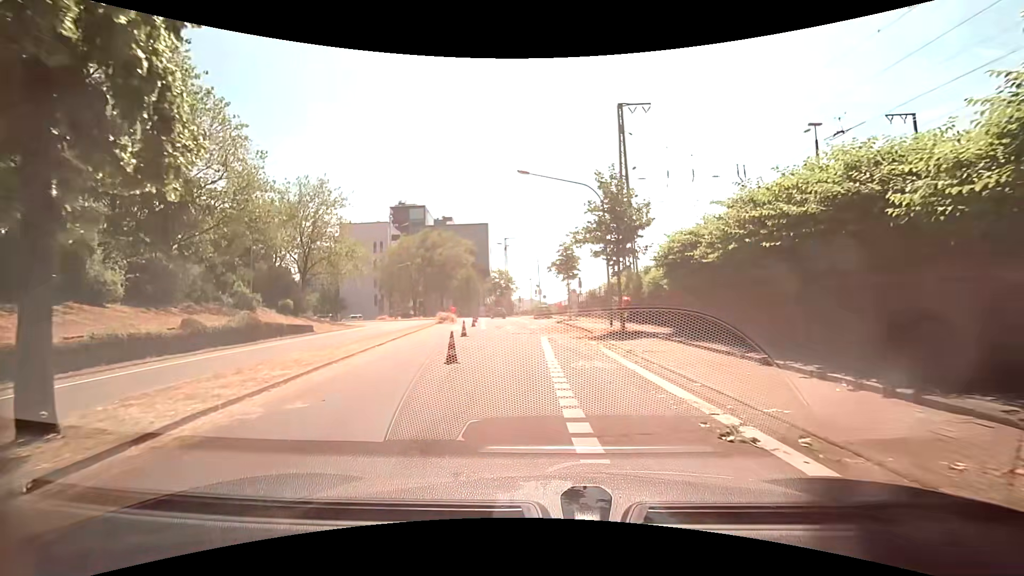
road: secondary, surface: asphalt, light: Day
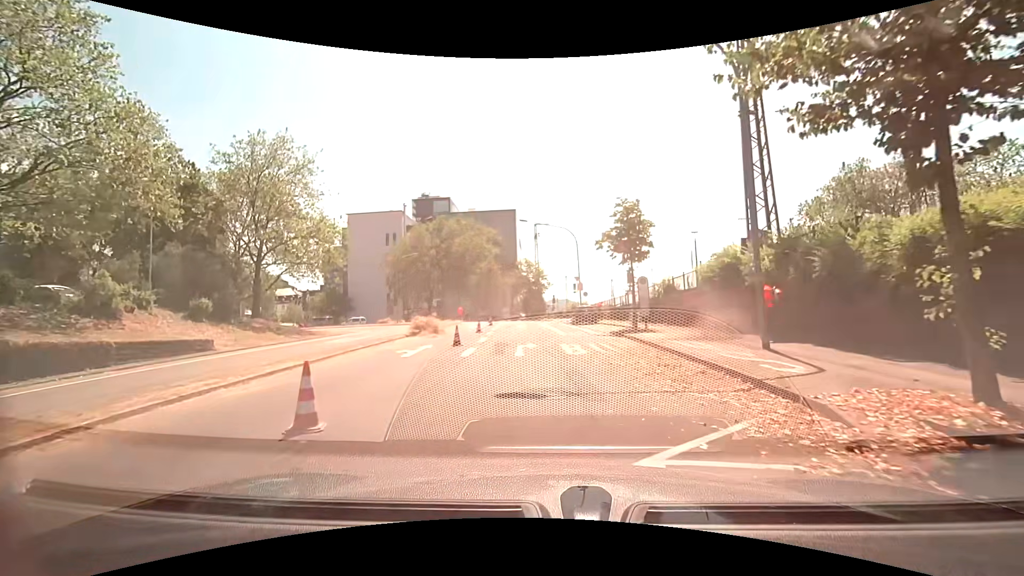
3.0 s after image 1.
(-0.5, +17.8) m; -4°
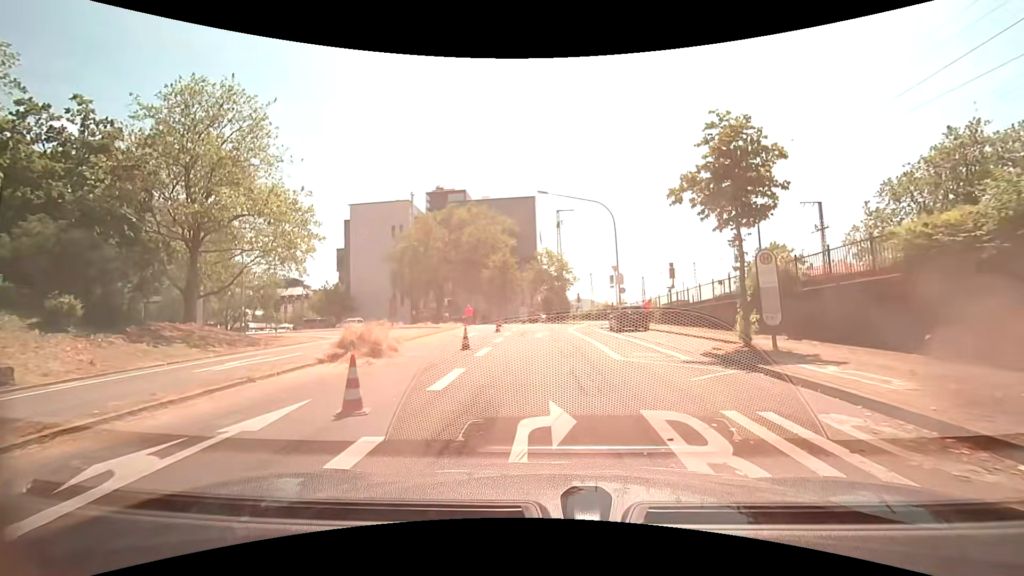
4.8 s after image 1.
(-0.2, +11.6) m; -2°
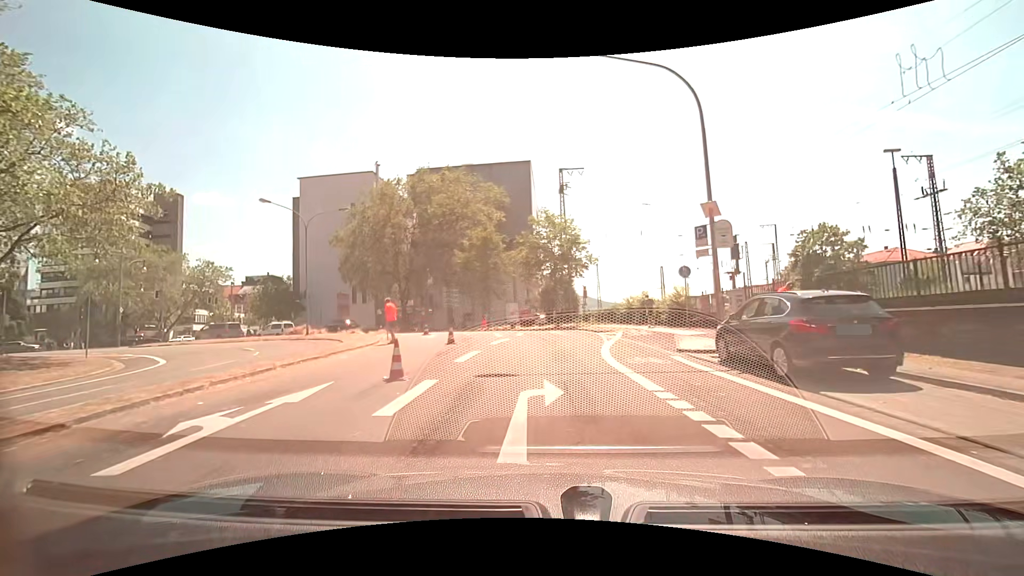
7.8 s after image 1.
(0.0, +20.1) m; +1°
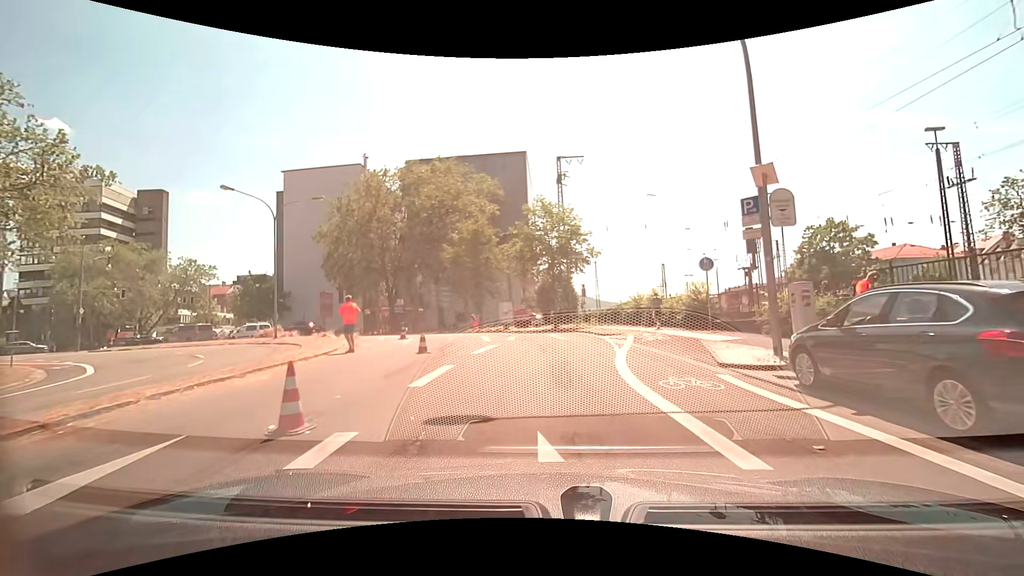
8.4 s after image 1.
(0.0, +3.8) m; 0°
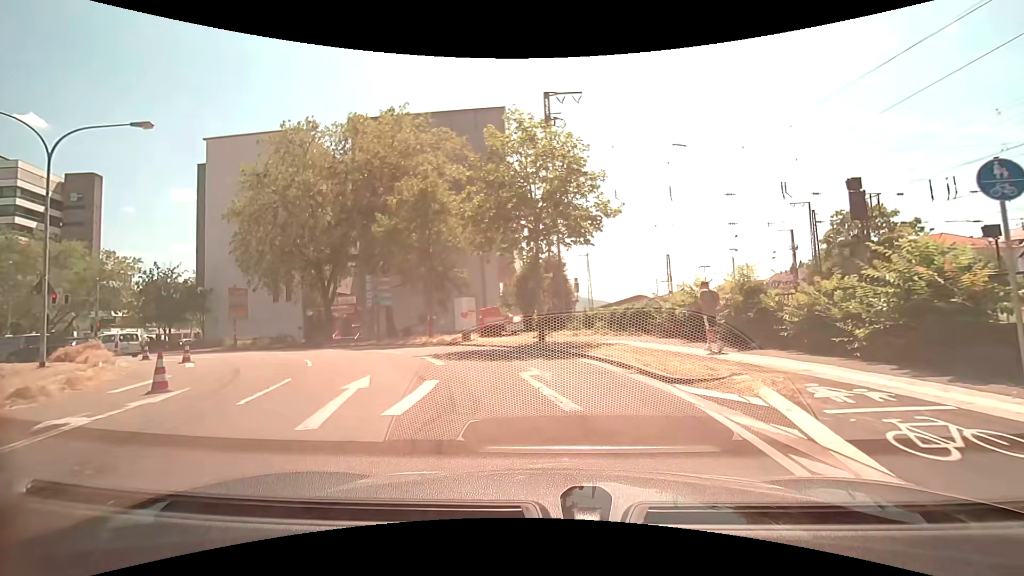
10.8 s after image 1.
(+0.3, +13.9) m; +2°
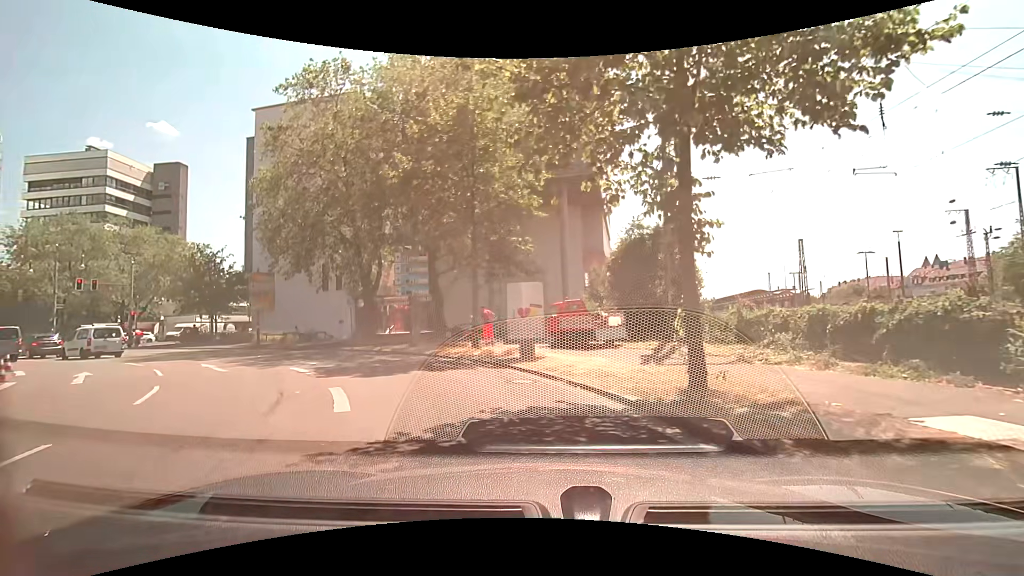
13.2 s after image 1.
(-0.9, +11.2) m; -11°
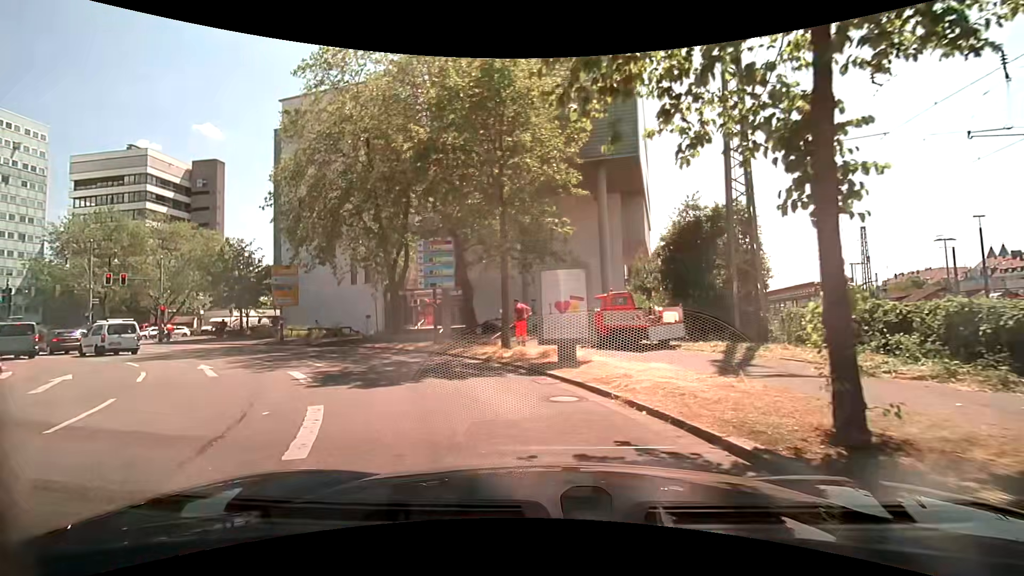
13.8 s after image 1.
(-0.1, +2.6) m; -3°
